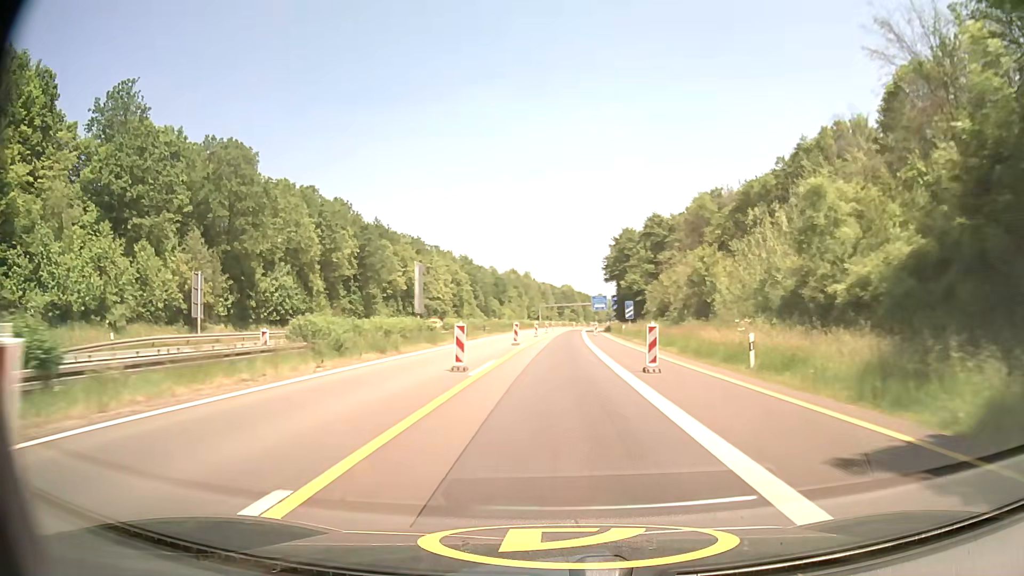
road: motorway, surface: asphalt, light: Day
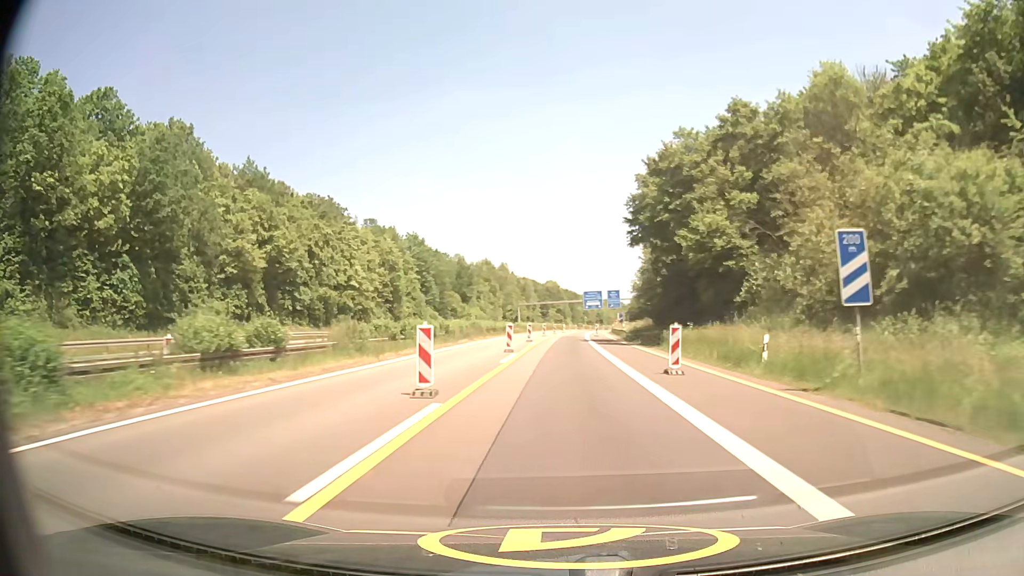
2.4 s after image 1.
(+0.5, +48.3) m; +1°
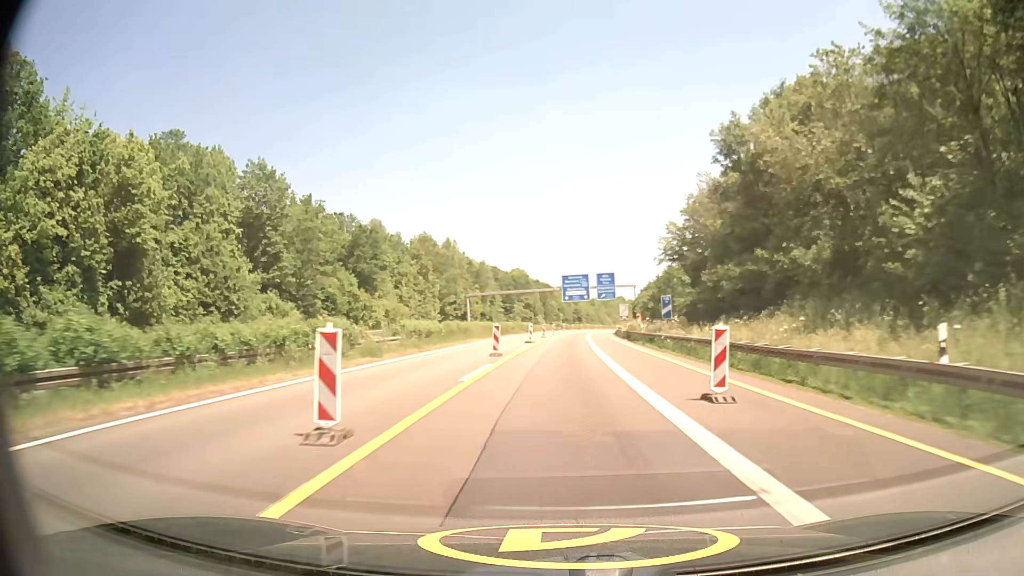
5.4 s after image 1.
(+1.3, +61.5) m; +2°
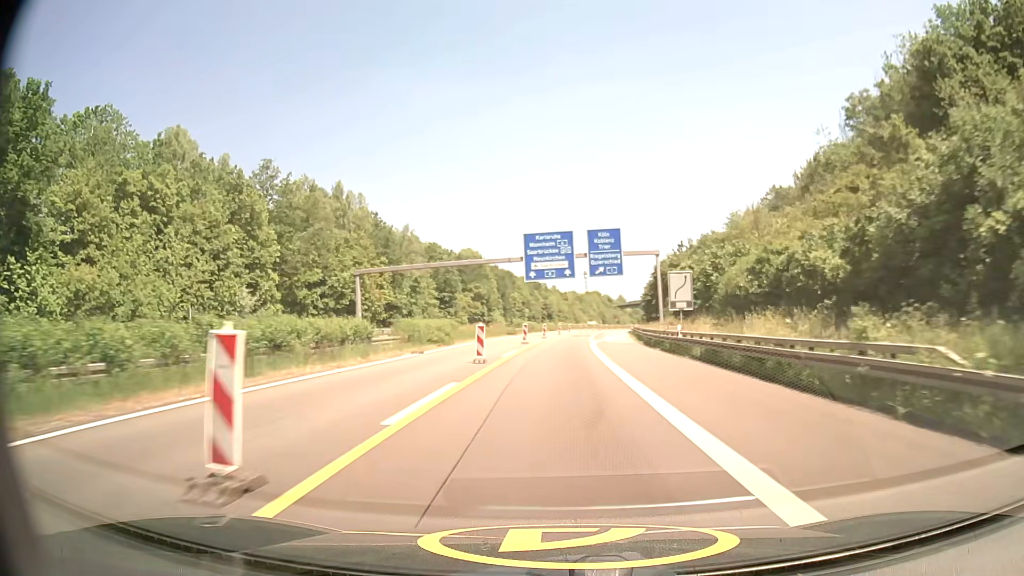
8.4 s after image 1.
(+1.3, +60.9) m; +3°
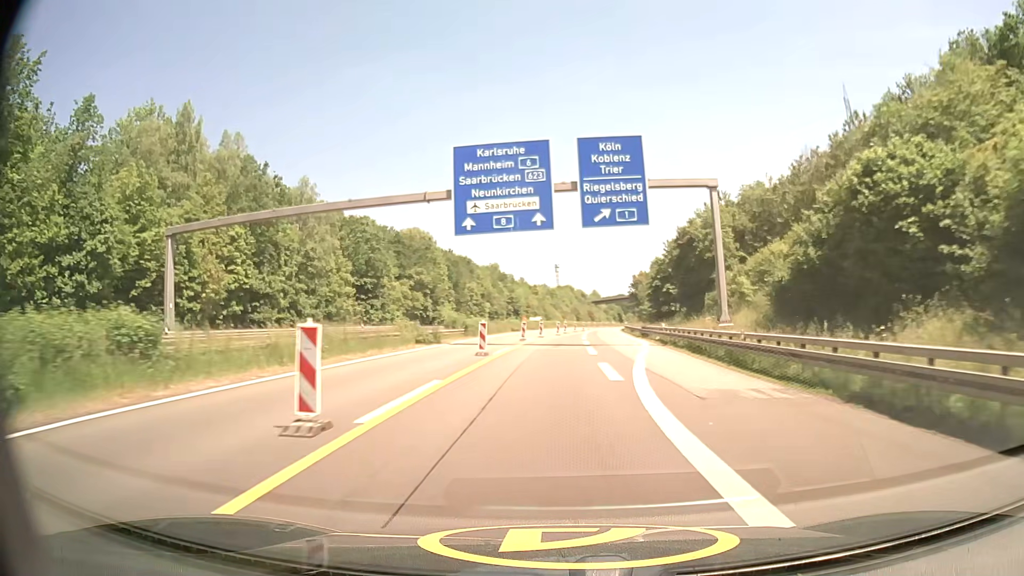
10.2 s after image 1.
(+0.6, +36.1) m; +3°
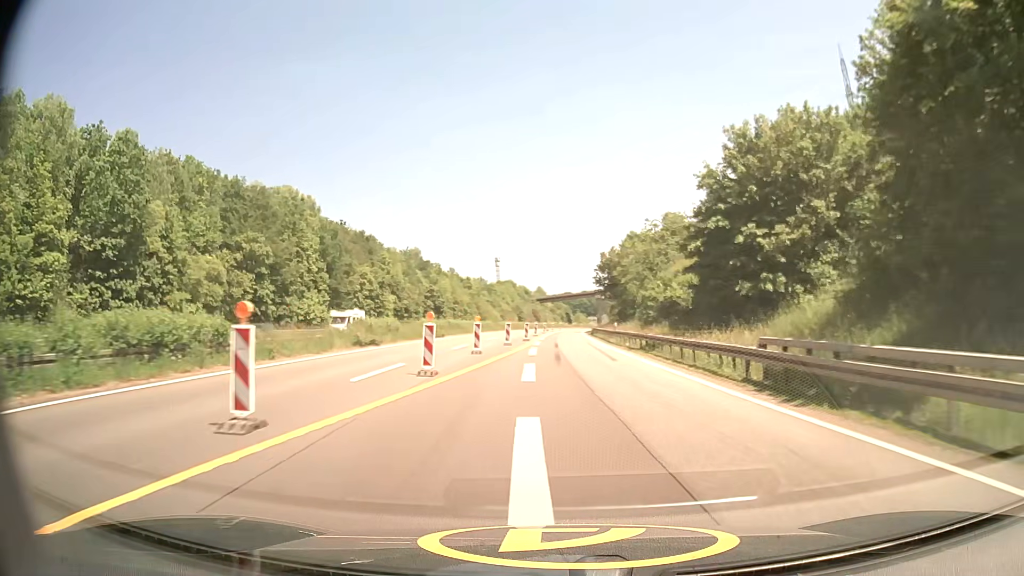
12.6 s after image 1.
(+2.1, +47.8) m; +5°
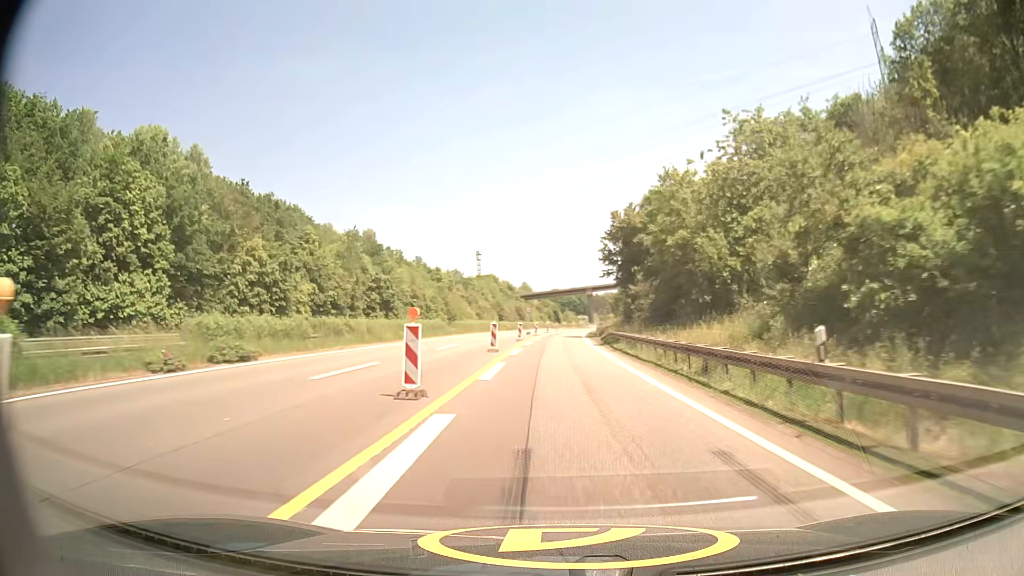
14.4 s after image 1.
(+0.1, +35.9) m; +1°
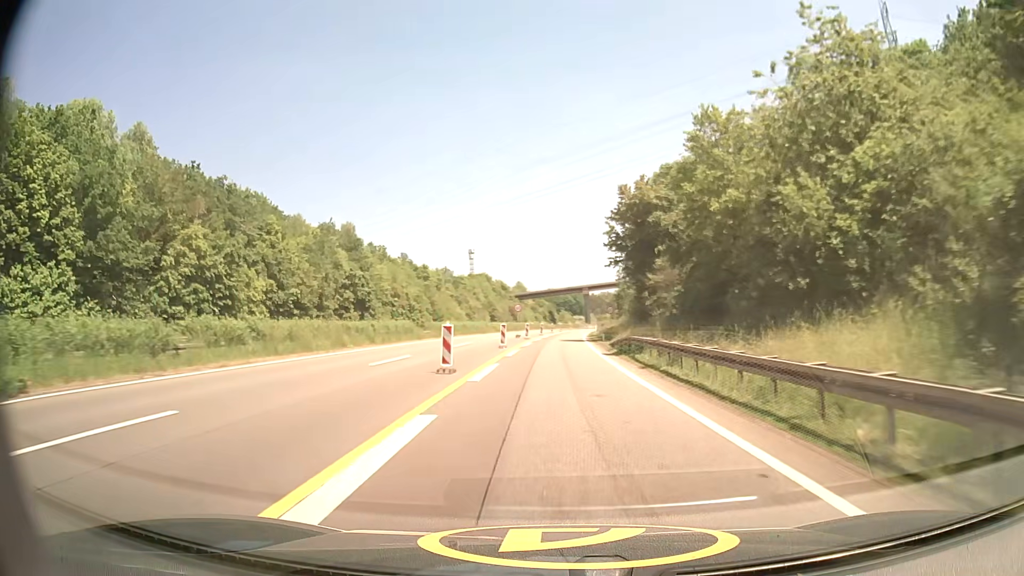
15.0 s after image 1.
(0.0, +12.0) m; +1°
(0, +10) (0, +20) (0, +30) (0, +40) (0, +50) (+1, +60) (+1, +70) (+2, +80) (+2, +90) (+3, +100) m
